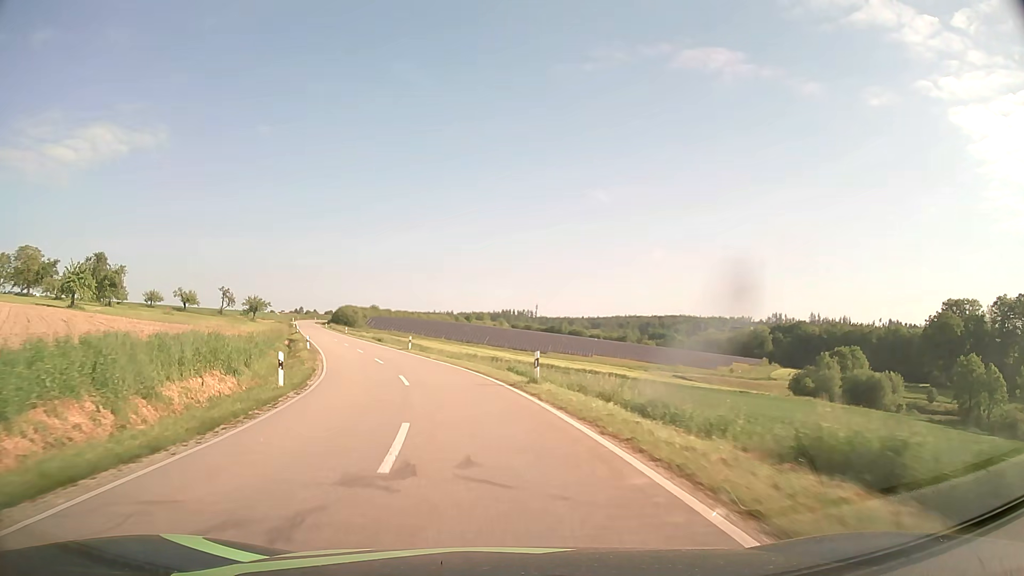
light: Day
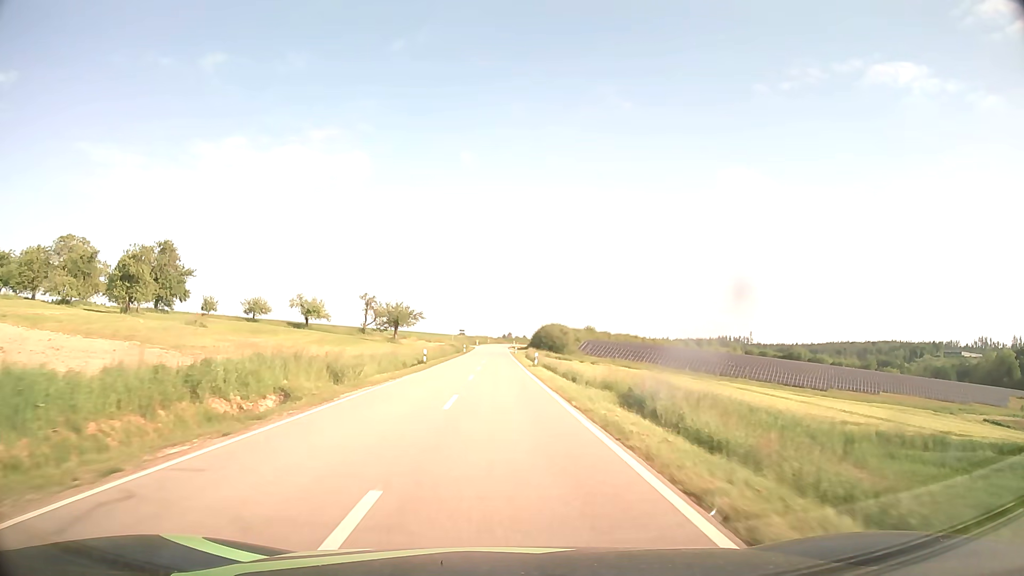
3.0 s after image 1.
(-11.3, +52.6) m; -19°
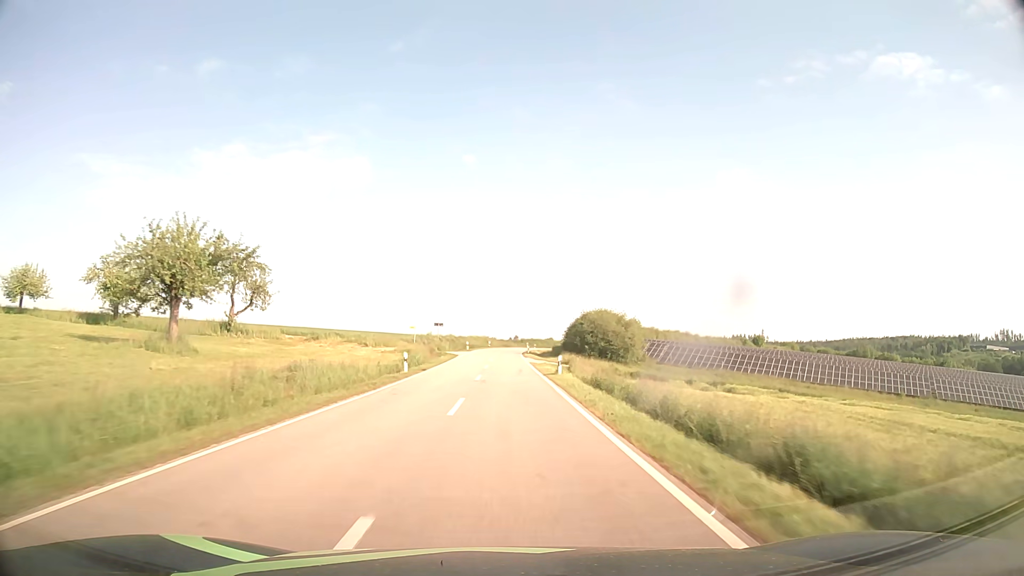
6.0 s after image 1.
(-0.7, +61.8) m; -1°
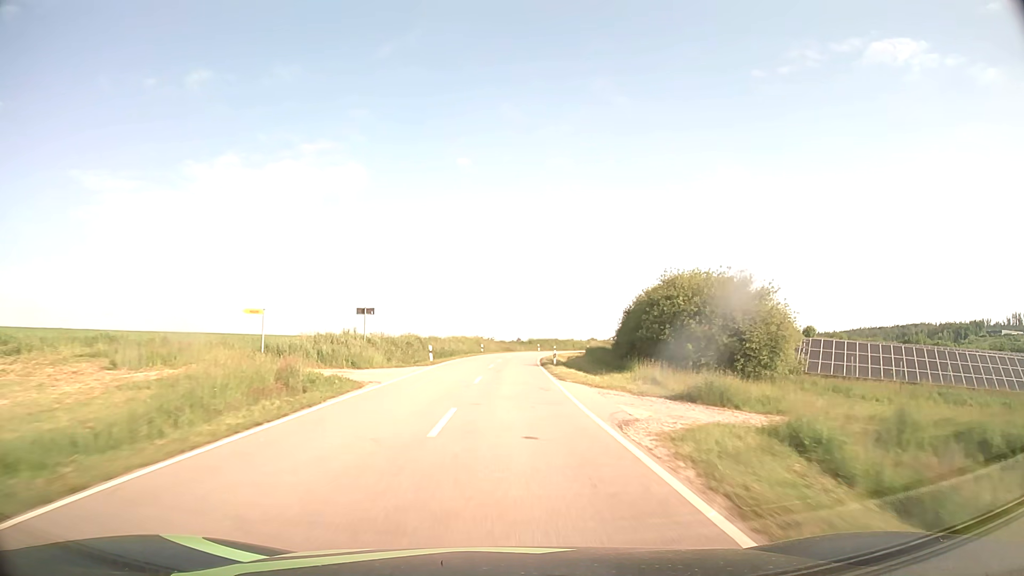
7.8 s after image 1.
(+0.1, +39.9) m; 0°
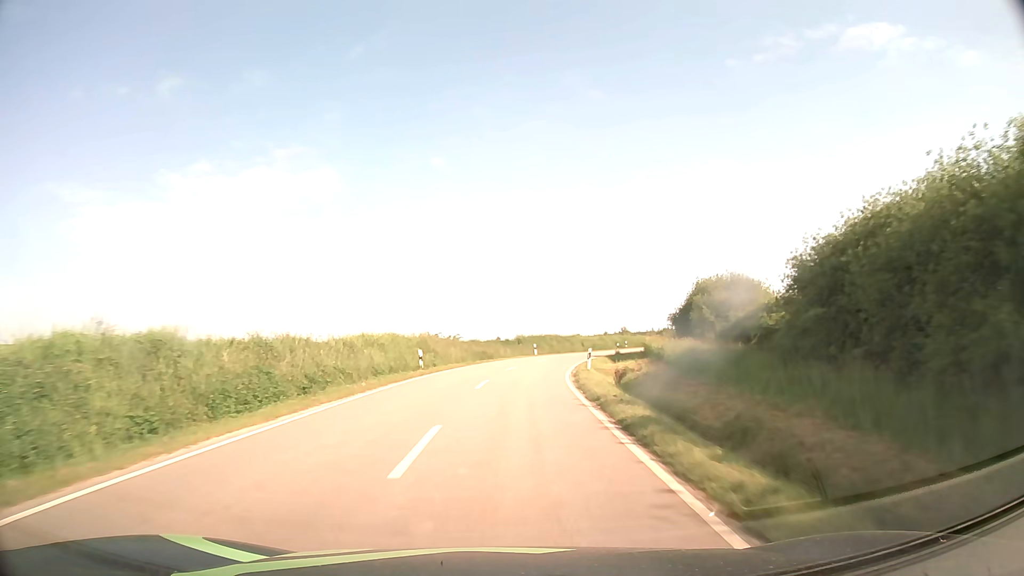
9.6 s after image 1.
(+0.3, +38.6) m; +2°
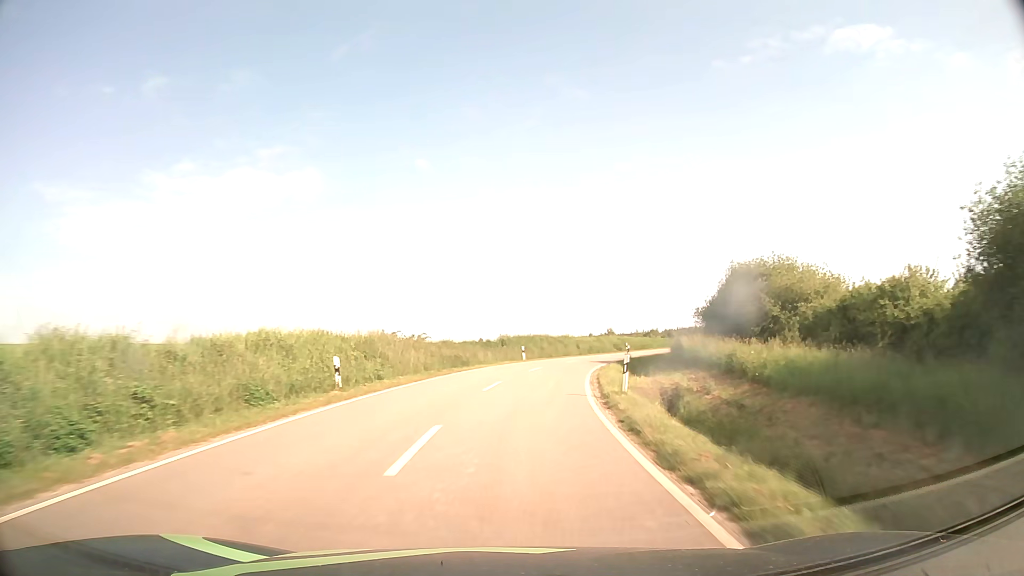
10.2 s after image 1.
(+0.1, +12.1) m; +1°
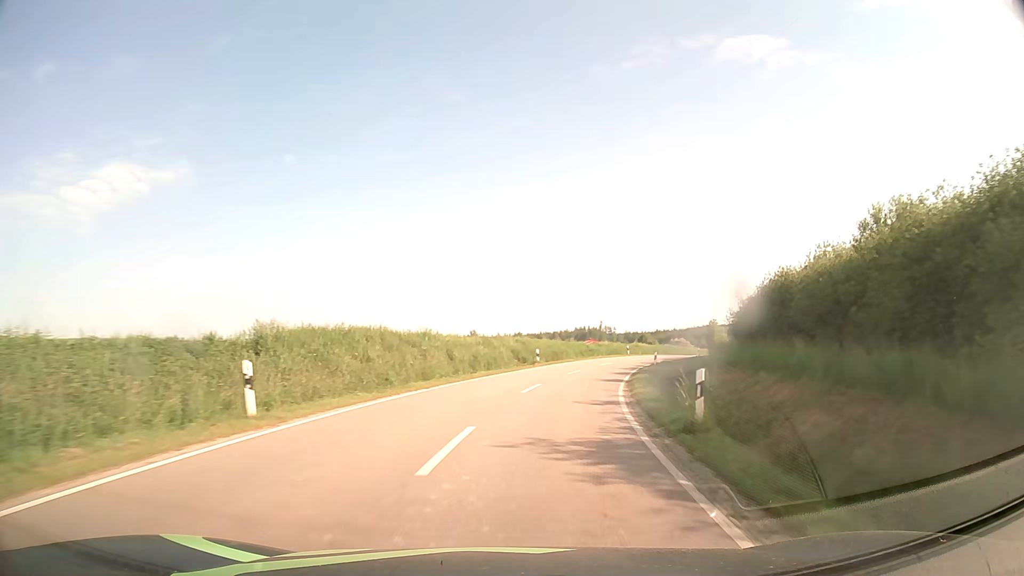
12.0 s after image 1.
(+2.8, +35.1) m; +11°
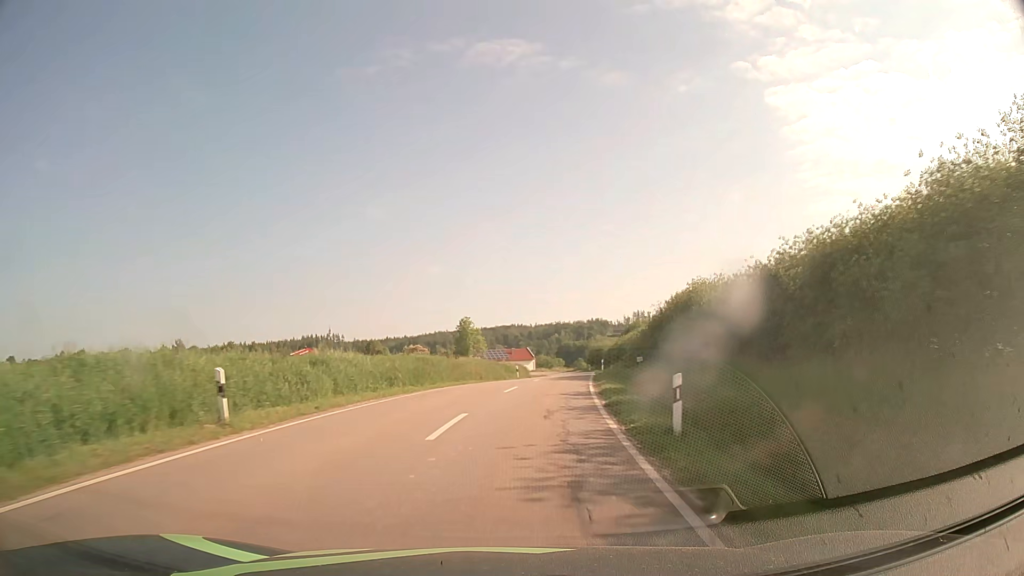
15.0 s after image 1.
(+12.4, +55.2) m; +23°
(0, +10) (+1, +20) (+2, +30) (+4, +40) (+5, +50) (+6, +60) (+8, +70) (+9, +79) (+10, +89) (+11, +99) m
